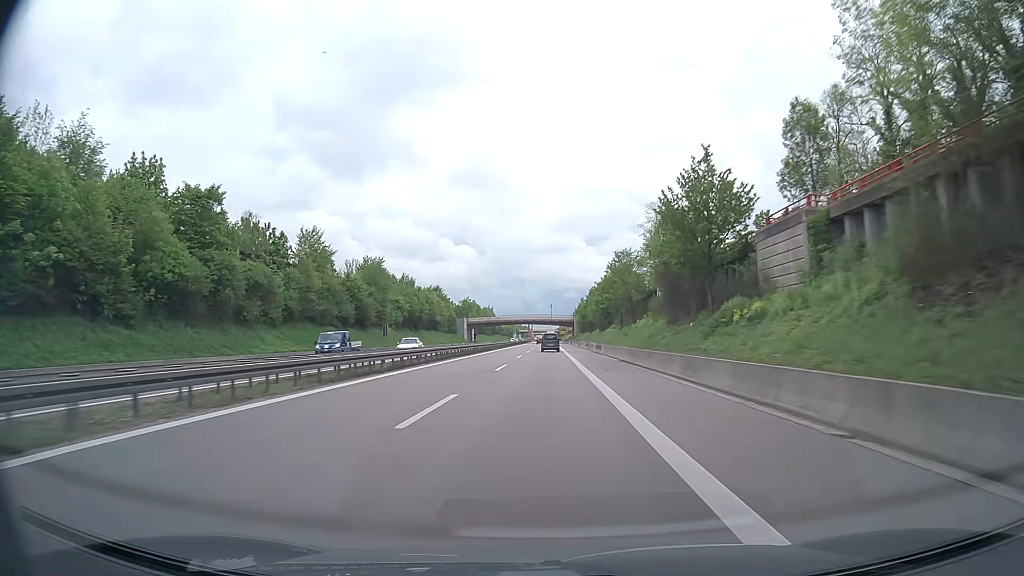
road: trunk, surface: asphalt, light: Day
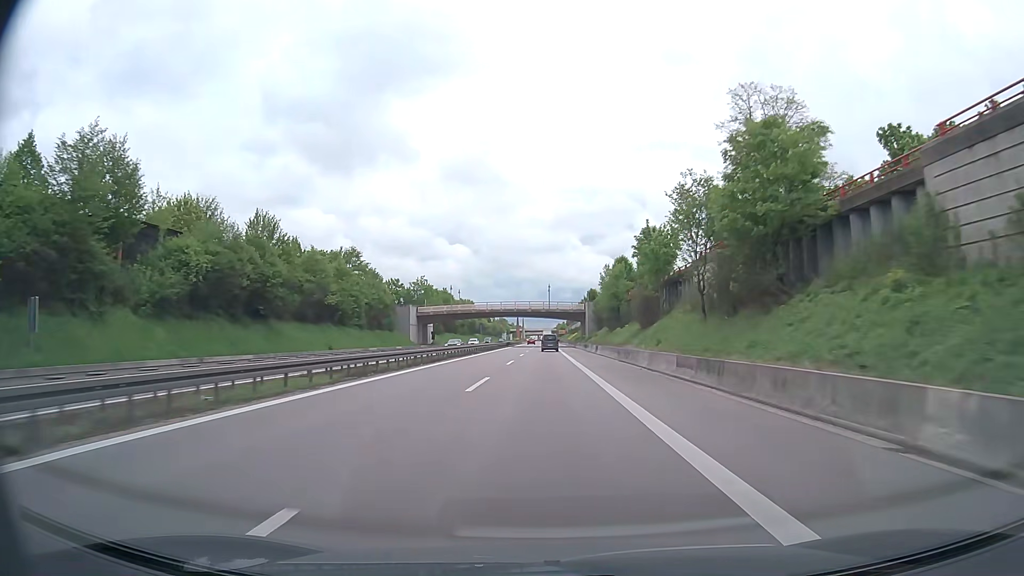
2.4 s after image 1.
(0.0, +65.4) m; 0°
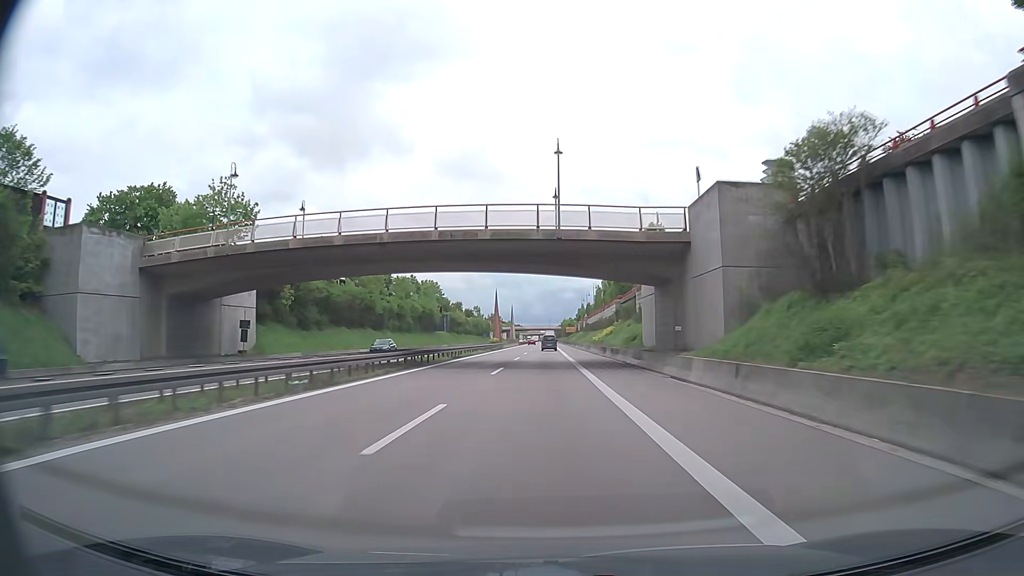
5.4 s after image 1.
(0.0, +82.0) m; 0°
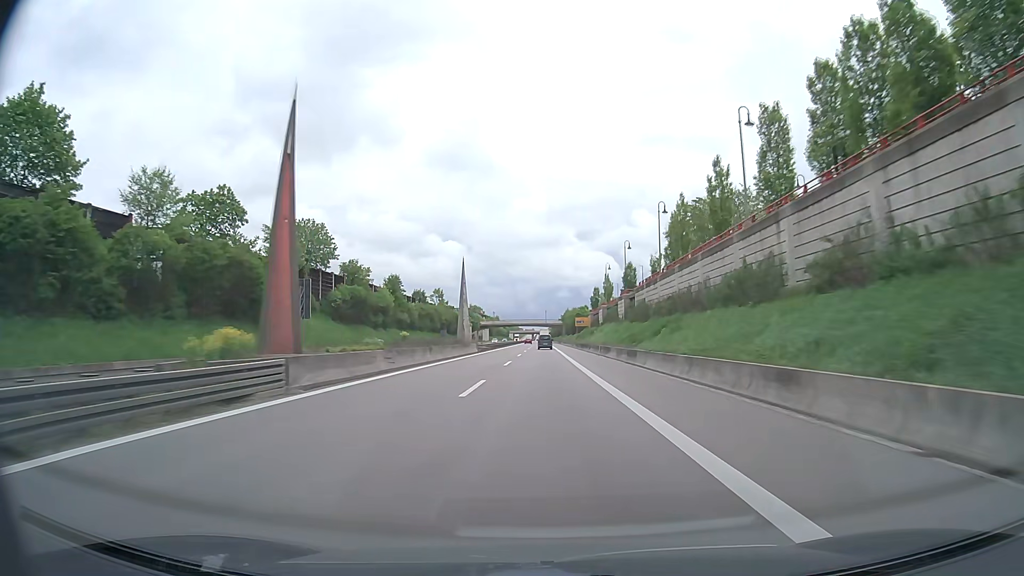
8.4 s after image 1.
(+0.1, +83.0) m; 0°
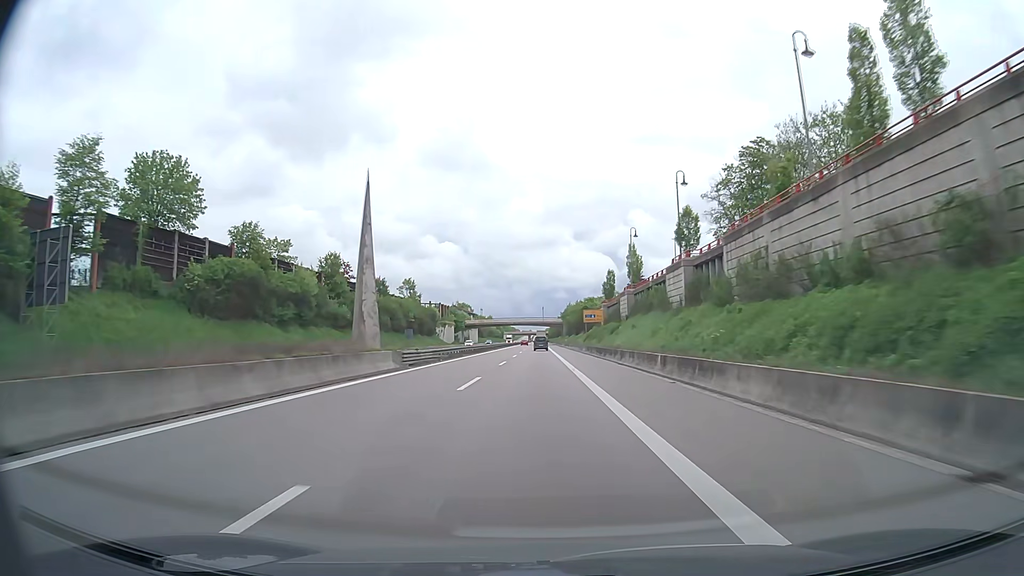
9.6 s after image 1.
(+0.1, +33.8) m; 0°
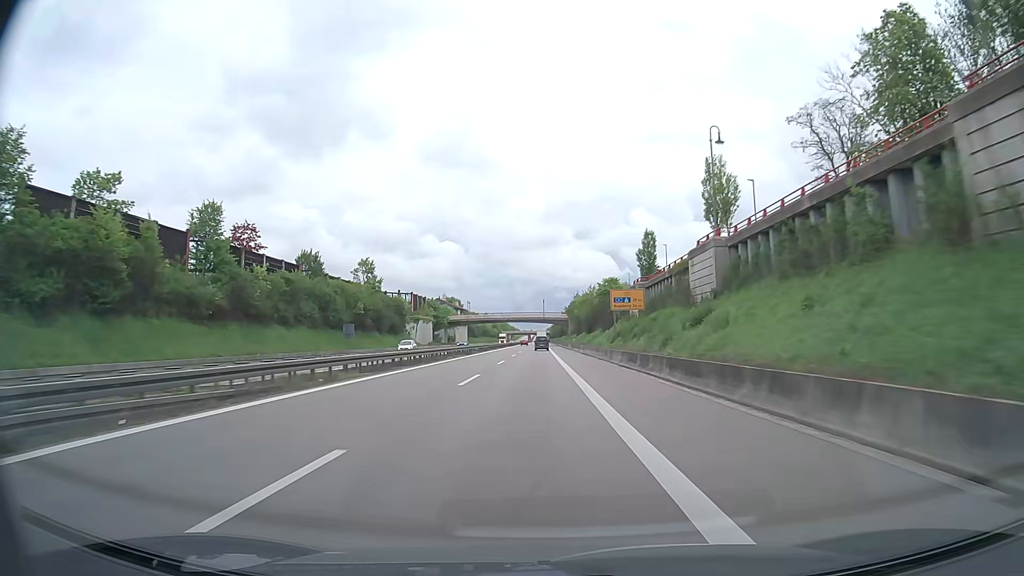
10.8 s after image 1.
(-0.1, +34.3) m; 0°
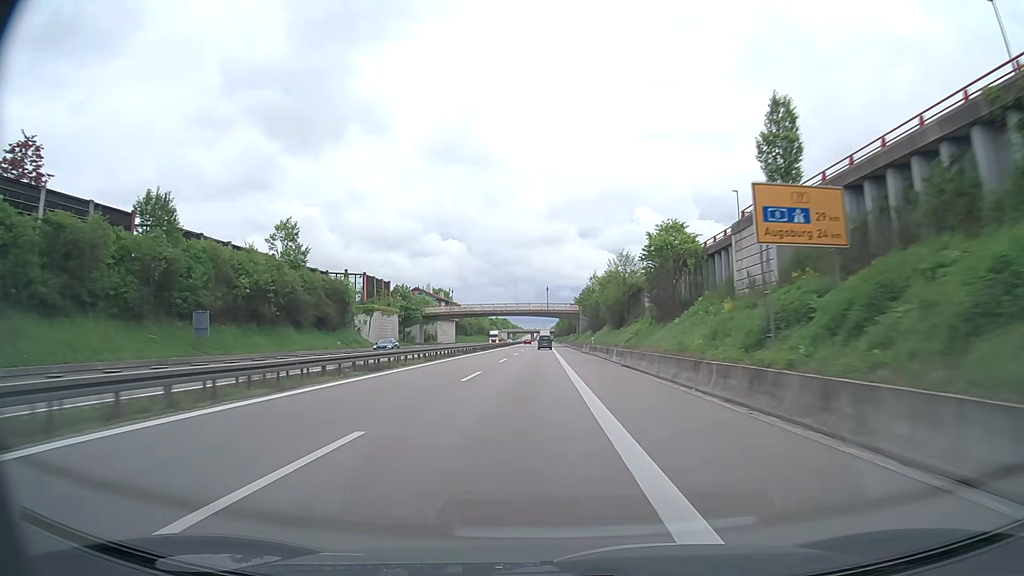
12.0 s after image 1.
(0.0, +34.8) m; 0°
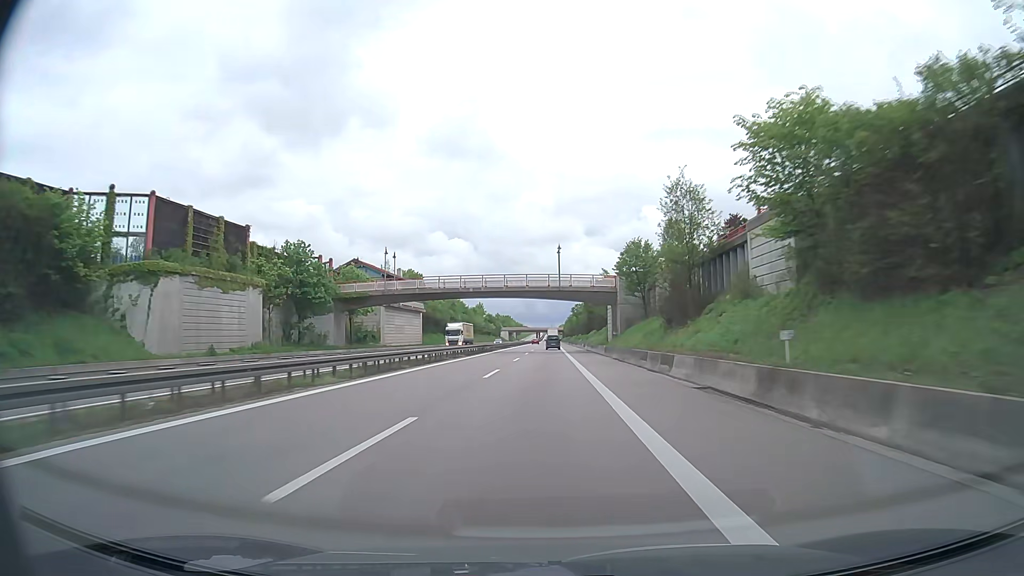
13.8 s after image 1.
(-0.5, +52.6) m; -1°
(0, +10) (0, +20) (0, +30) (0, +40) (0, +50) (0, +60) (0, +70) (0, +80) (+1, +90) (+1, +100) m
